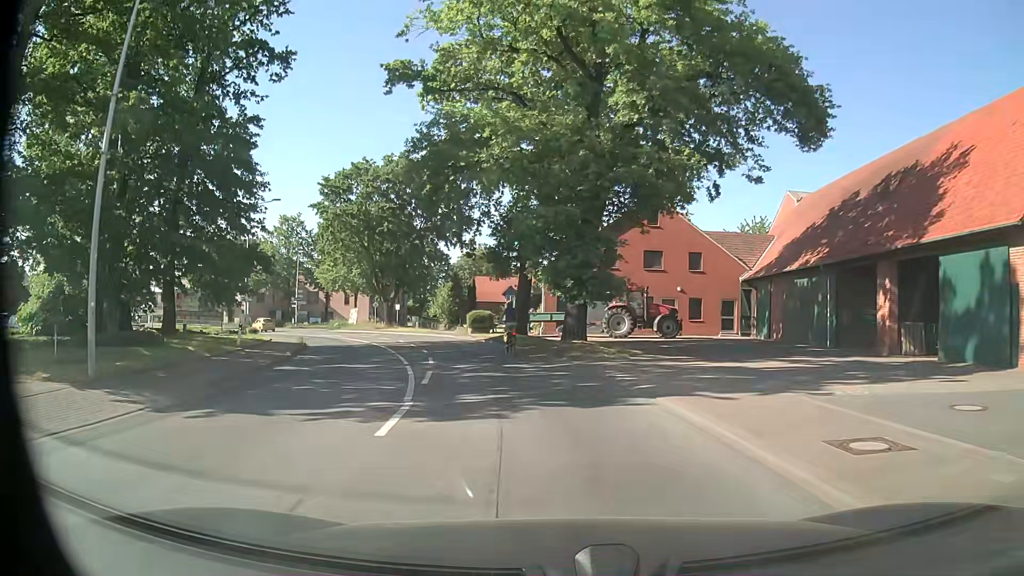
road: secondary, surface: asphalt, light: Day
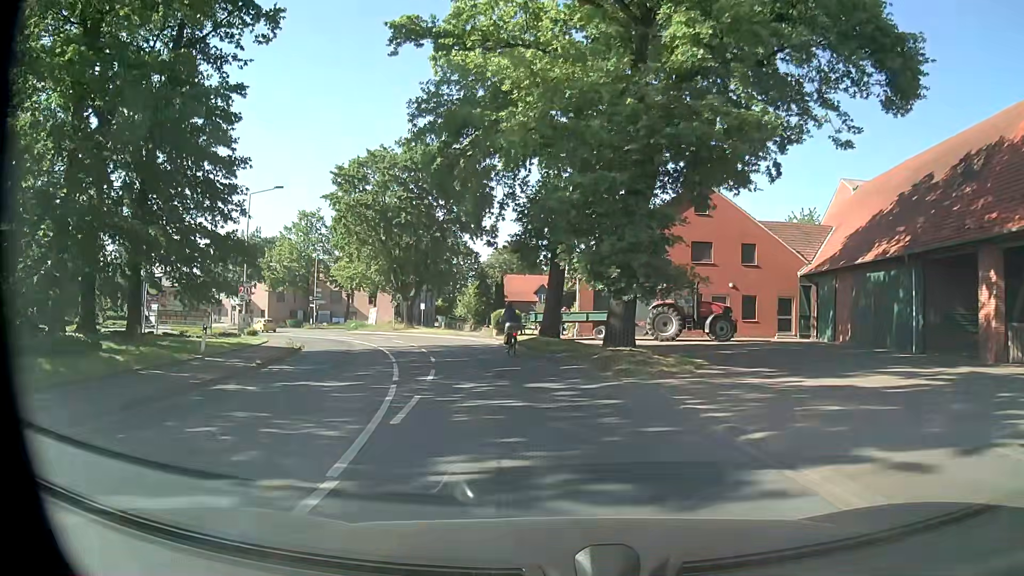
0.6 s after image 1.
(-0.1, +5.1) m; -2°
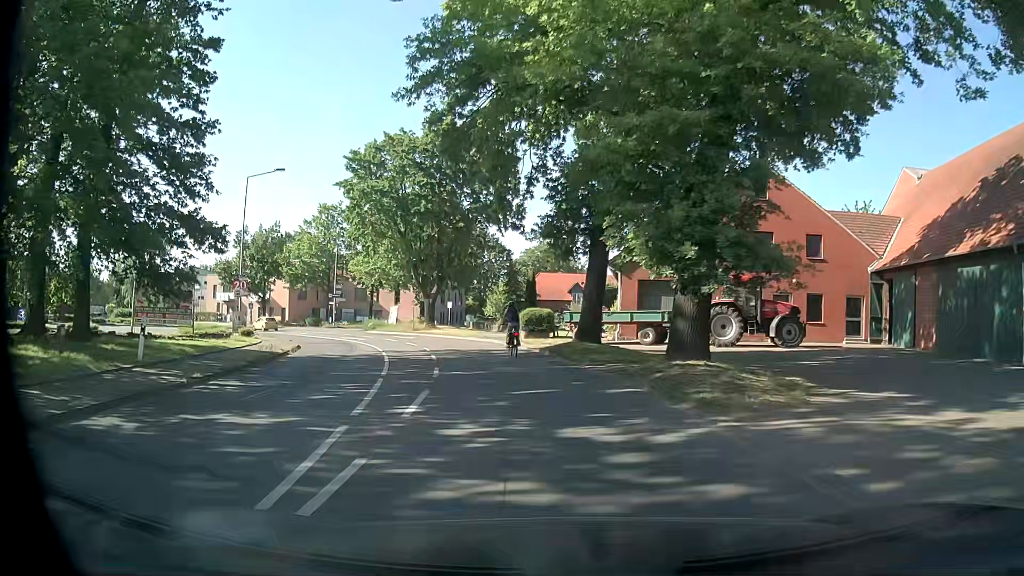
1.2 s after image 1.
(-0.2, +5.2) m; -3°
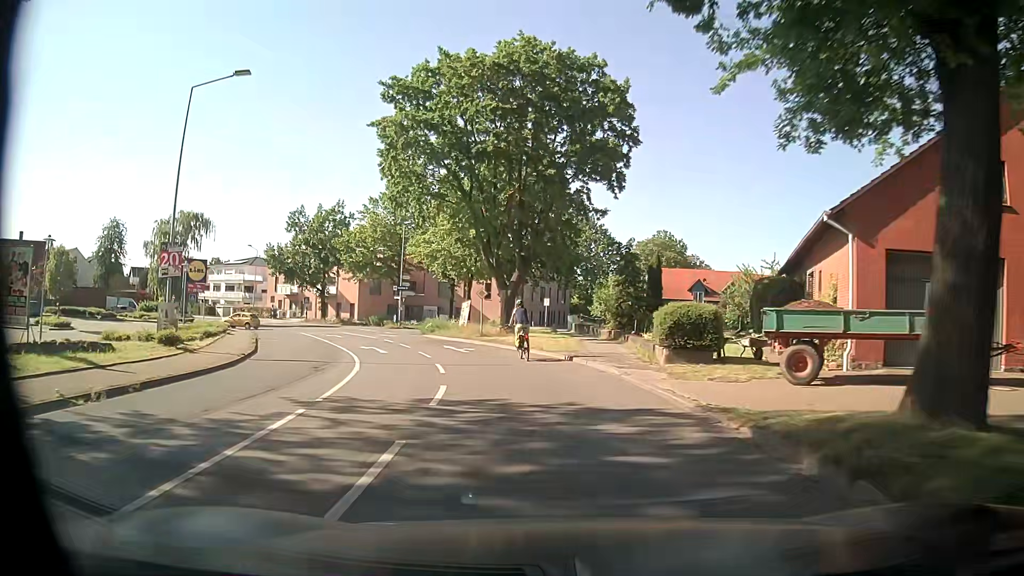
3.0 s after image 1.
(-1.4, +16.8) m; -9°
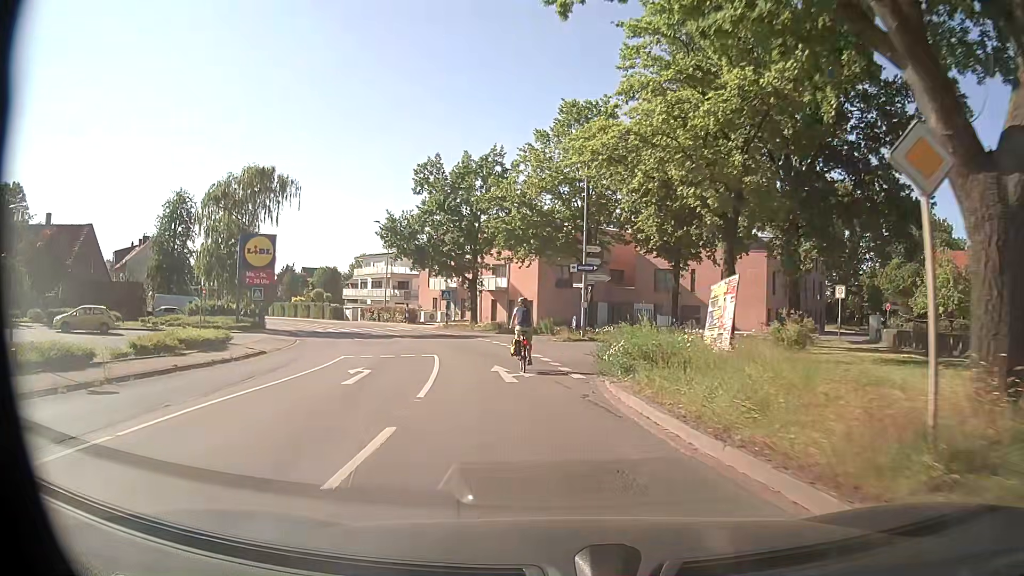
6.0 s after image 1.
(-4.6, +28.6) m; -19°
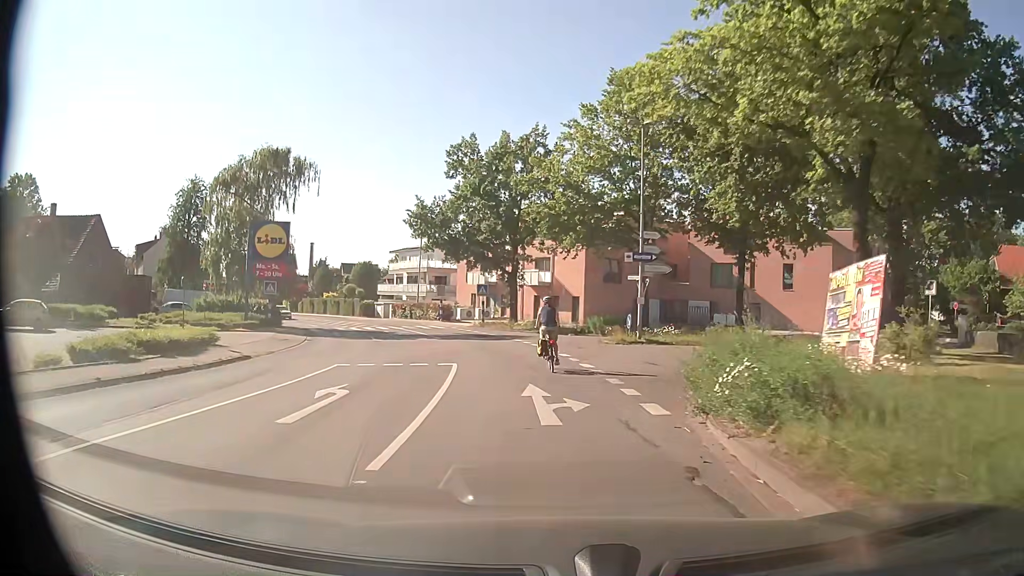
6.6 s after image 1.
(-0.2, +5.5) m; -4°
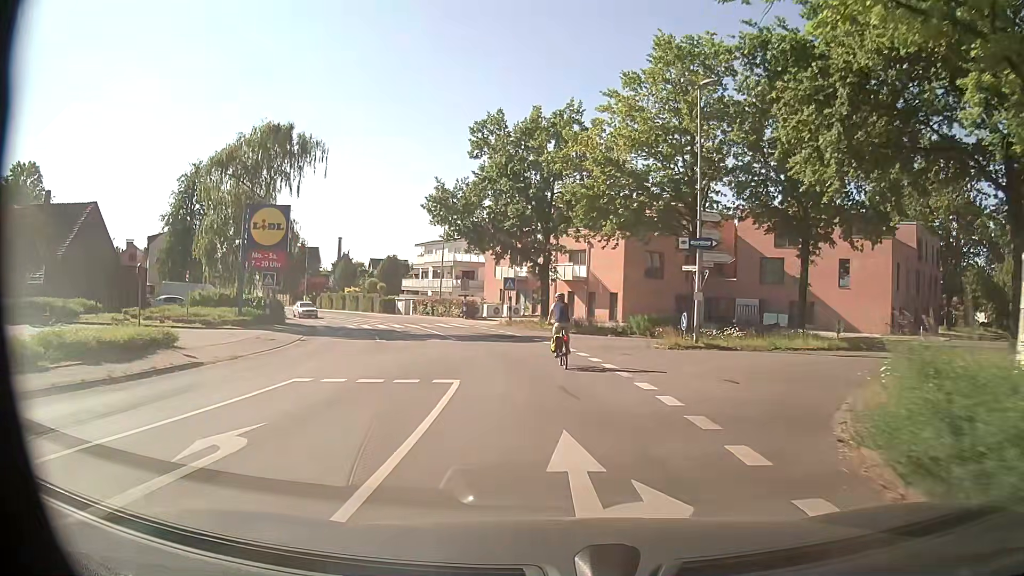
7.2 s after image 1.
(-0.2, +5.5) m; -3°
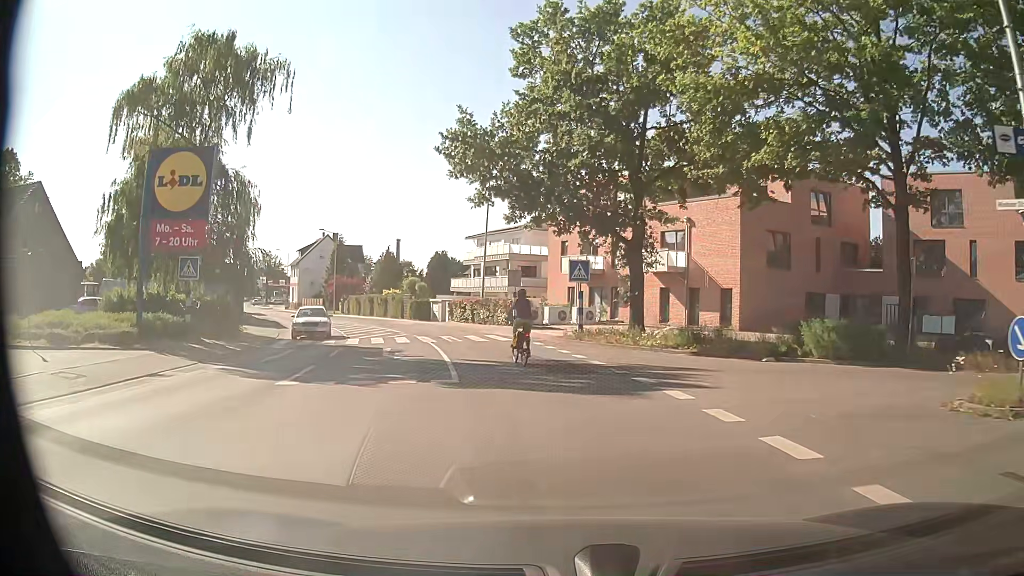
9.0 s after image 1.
(-1.0, +16.2) m; -7°
(0, +10) (-2, +20) (-4, +30) (-7, +39) (-12, +48) (-17, +56) (-23, +65) (-28, +73) (-33, +82) (-39, +90) m
